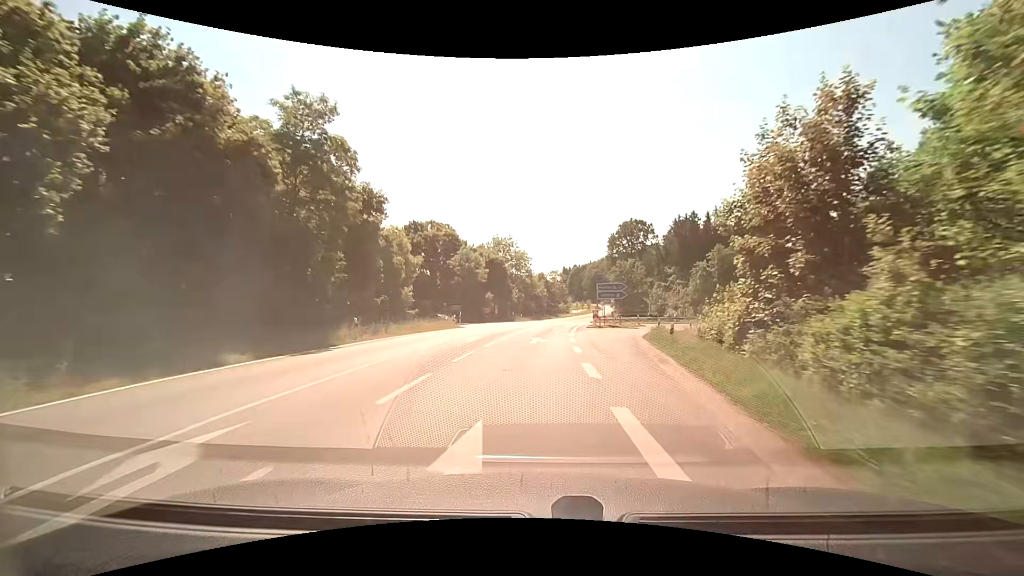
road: tertiary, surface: asphalt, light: Day
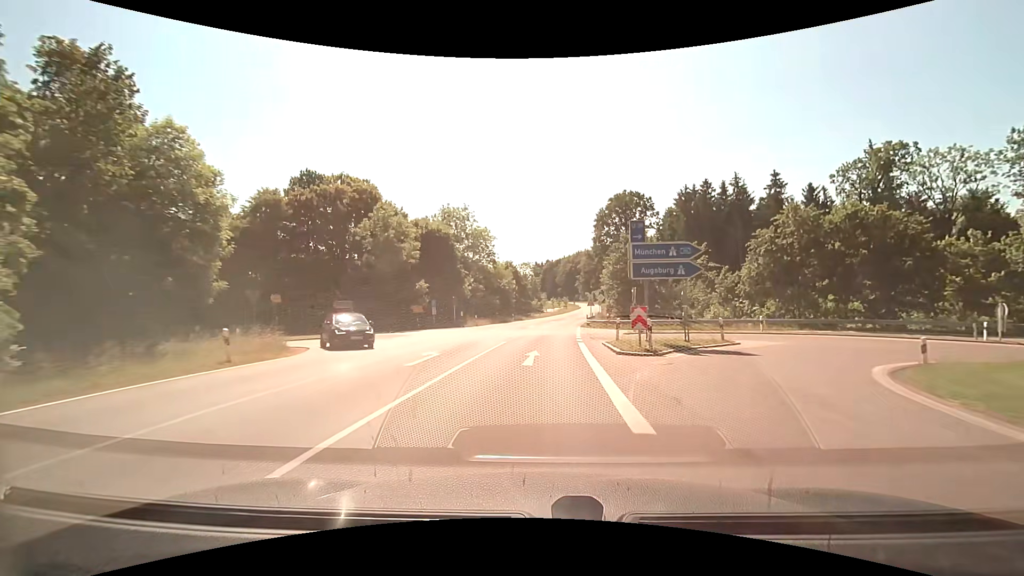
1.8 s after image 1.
(+0.8, +28.4) m; +3°
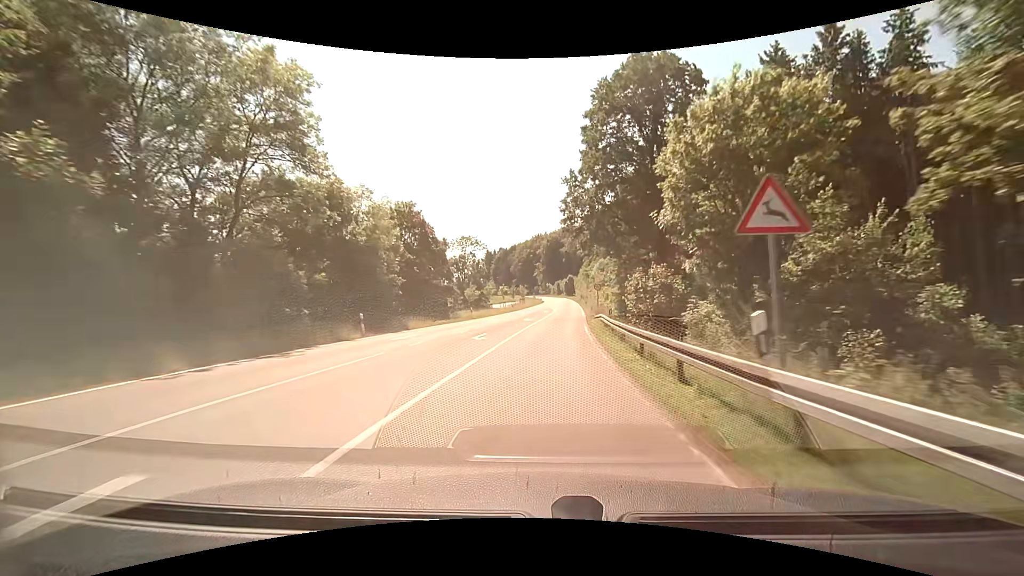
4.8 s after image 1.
(+2.4, +50.4) m; +5°
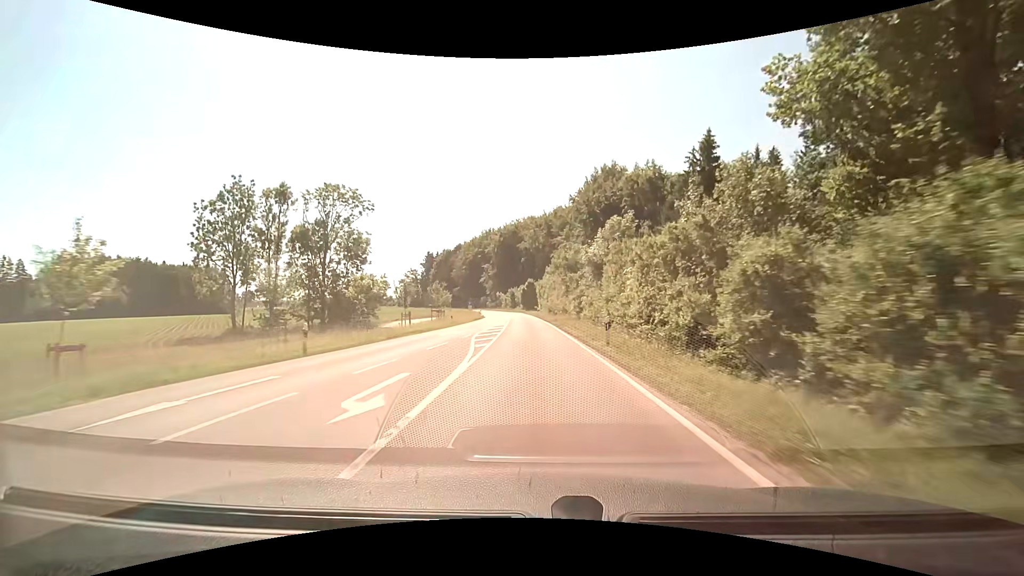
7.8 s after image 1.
(+2.8, +53.5) m; +5°
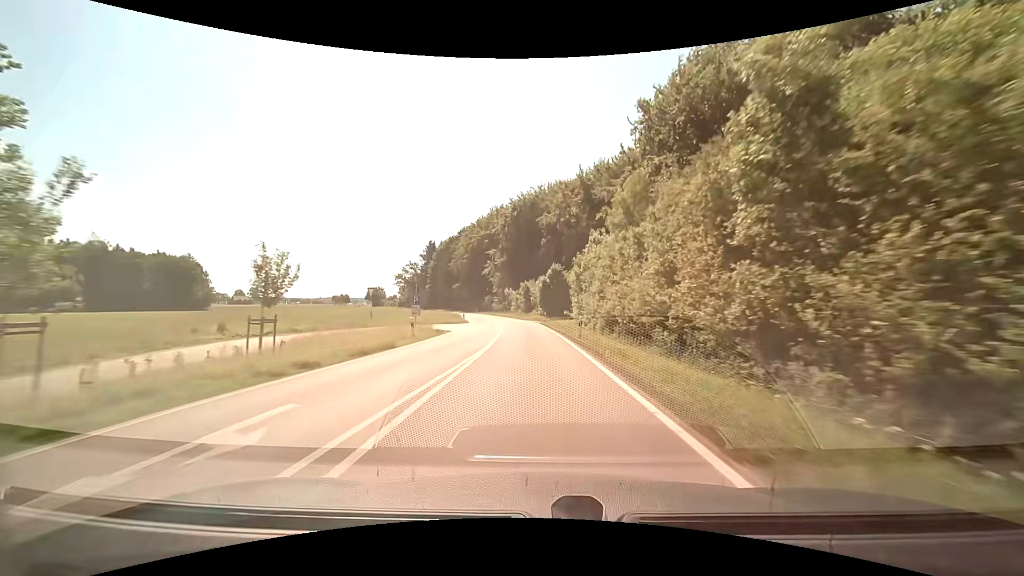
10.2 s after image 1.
(-1.1, +44.2) m; -3°
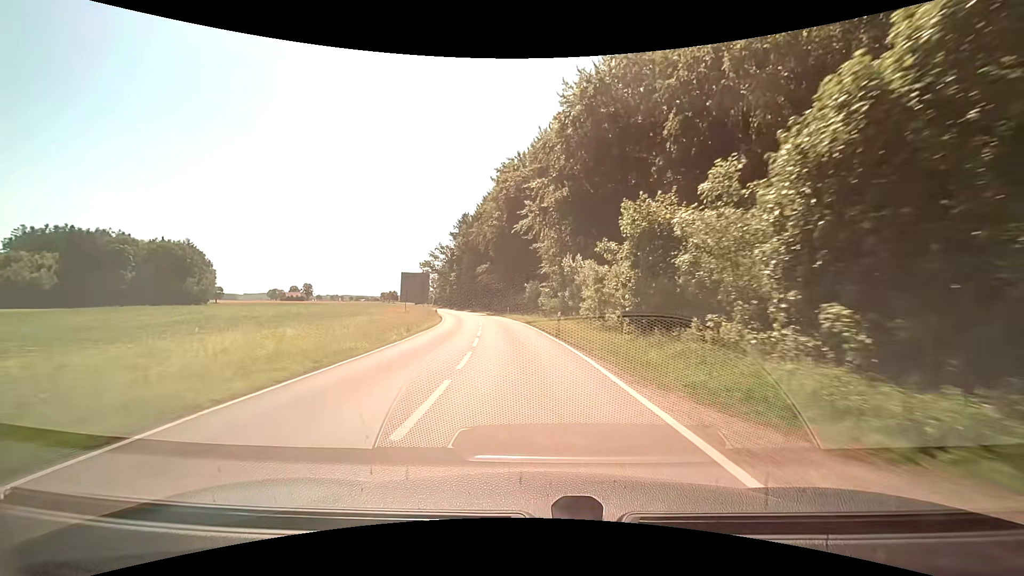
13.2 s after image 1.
(-3.0, +56.2) m; -7°
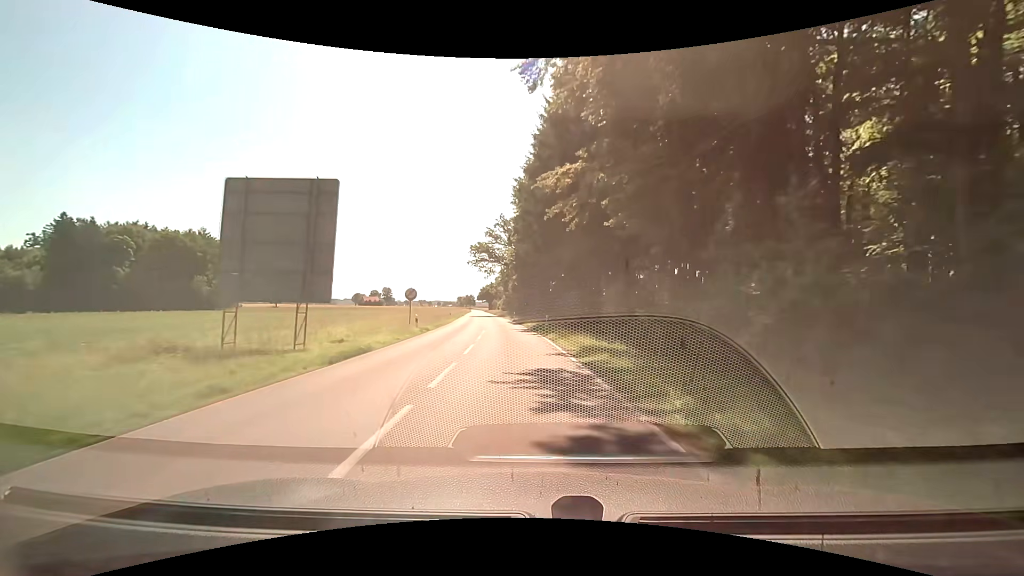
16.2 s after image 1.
(-5.4, +55.8) m; -10°
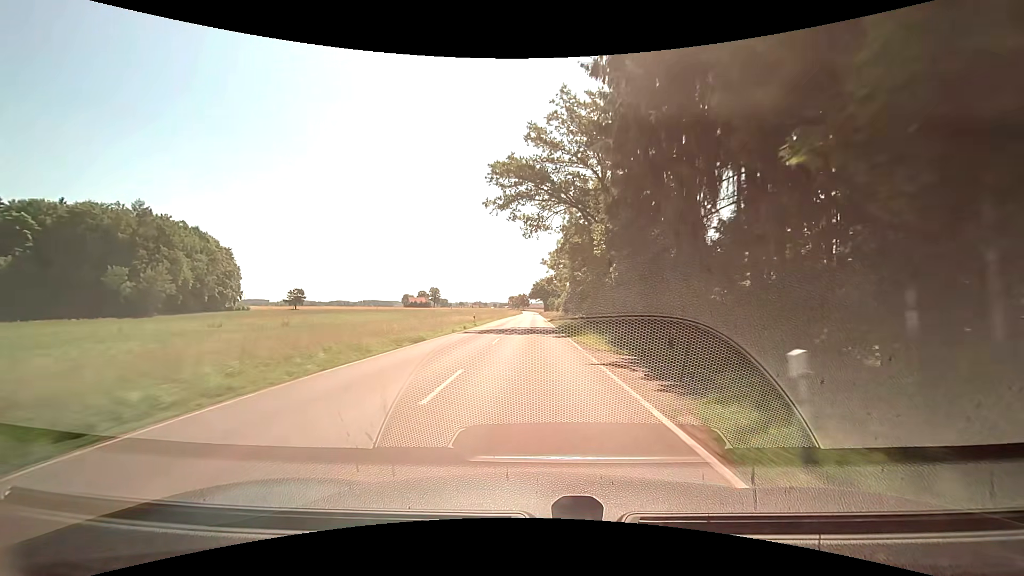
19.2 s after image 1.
(-4.5, +56.2) m; -7°
(0, +10) (0, +20) (0, +30) (0, +40) (0, +50) (0, +60) (0, +70) (0, +80) (0, +90) (0, +100) m
